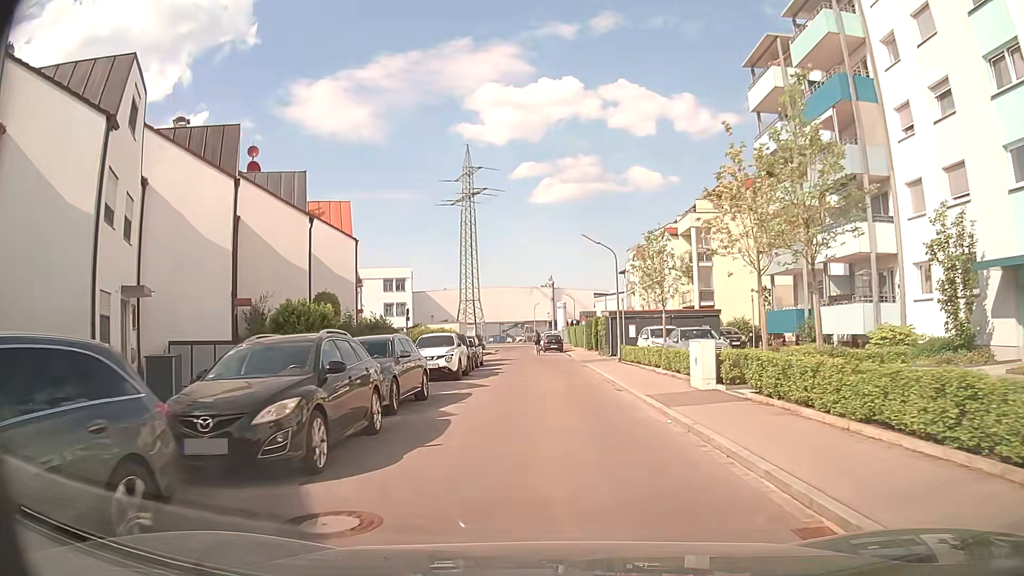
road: residential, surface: asphalt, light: Day
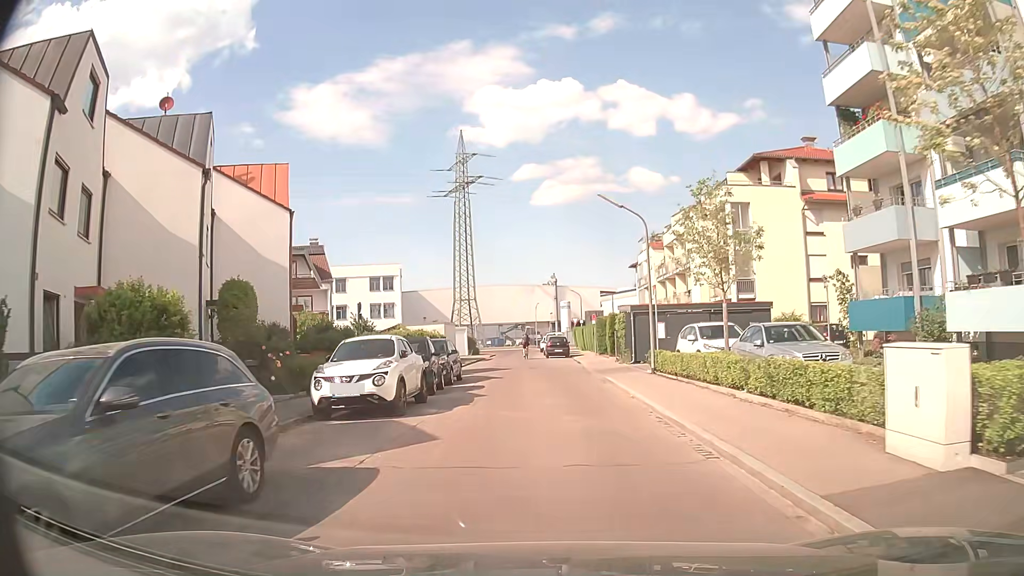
(-0.1, +9.3) m; -1°
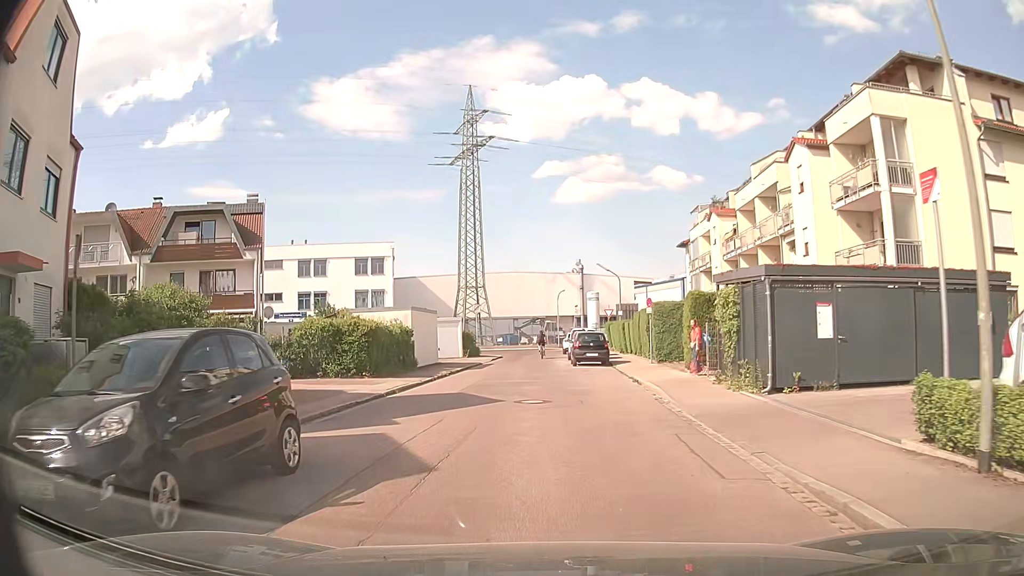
(-0.2, +17.0) m; -1°
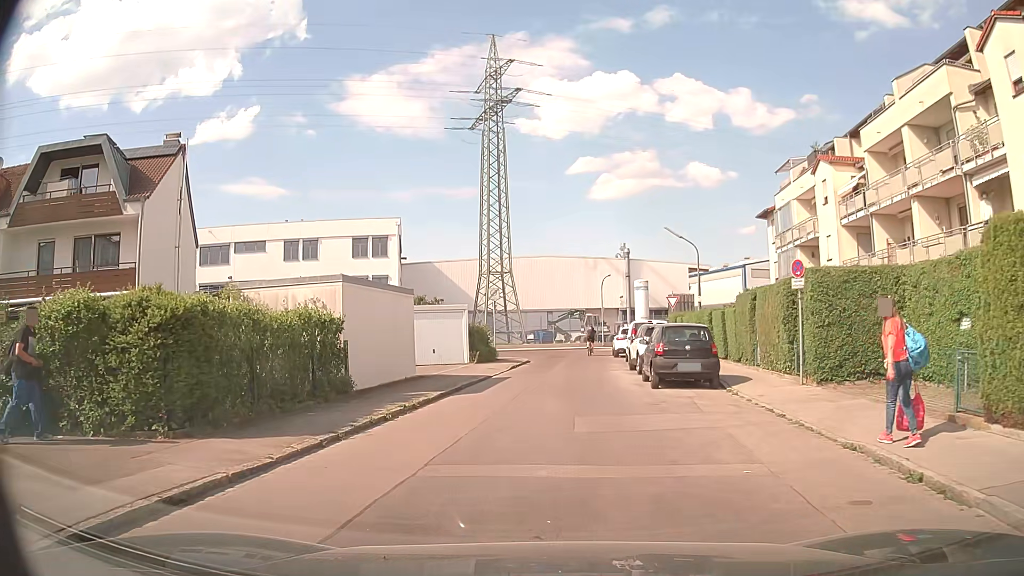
(-0.5, +14.0) m; -4°
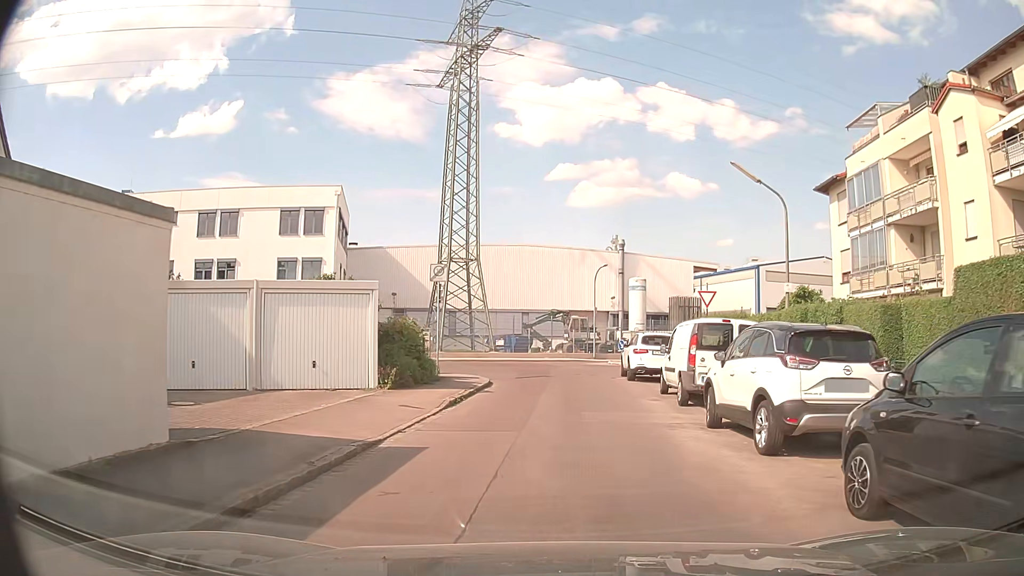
(0.0, +13.7) m; +2°
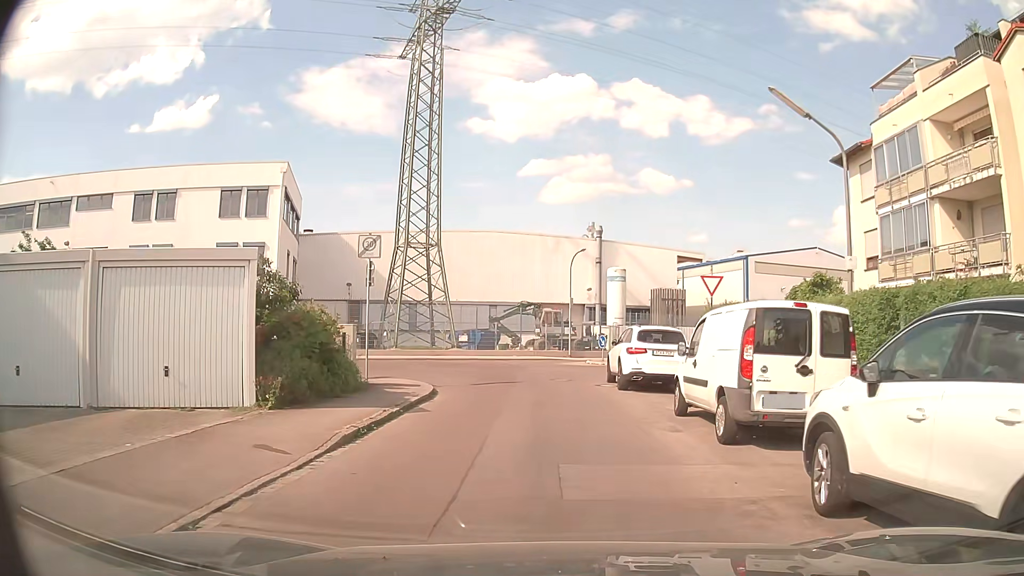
(+0.2, +5.6) m; +2°
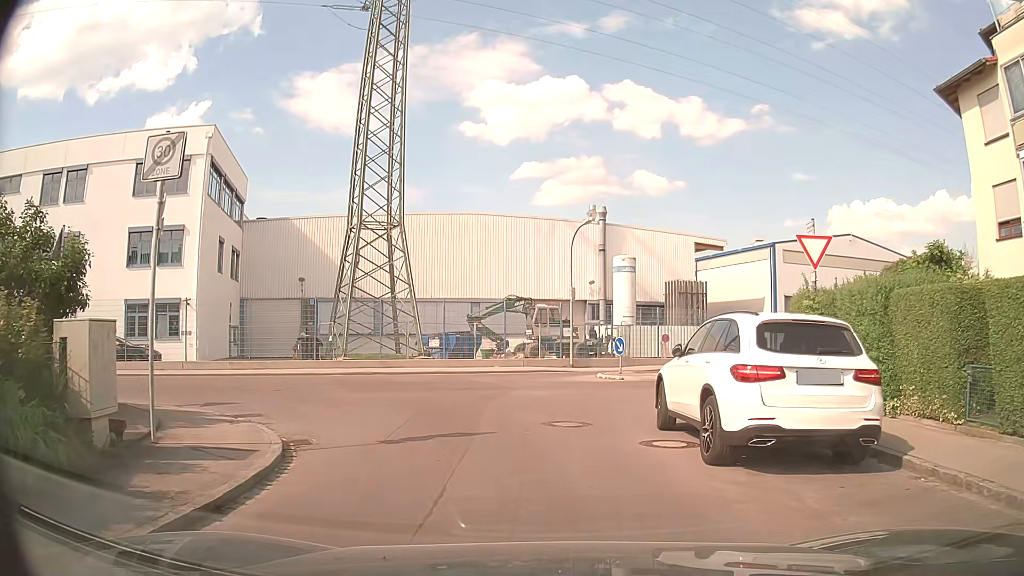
(+0.2, +9.8) m; +1°
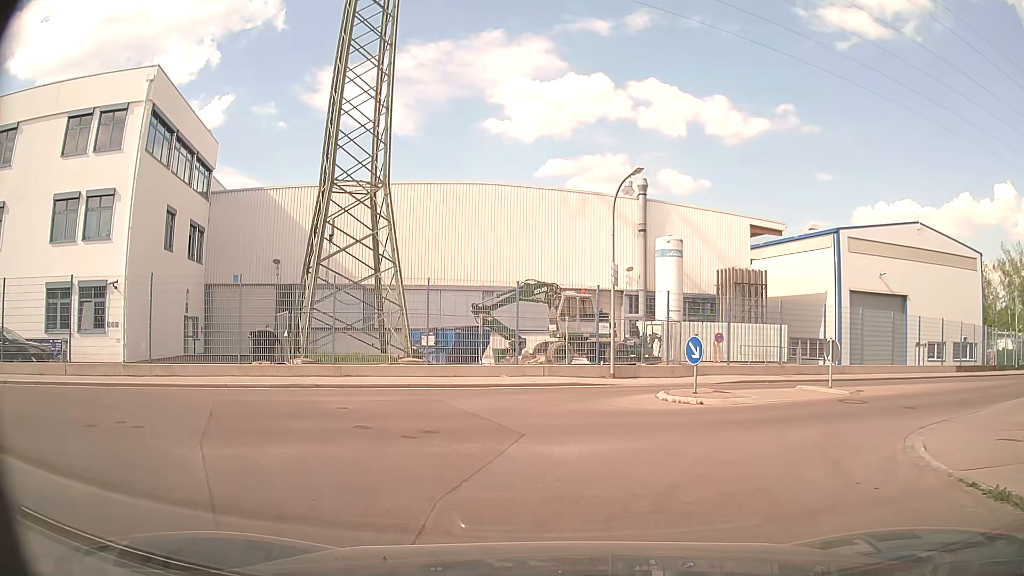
(-0.1, +8.3) m; -2°
